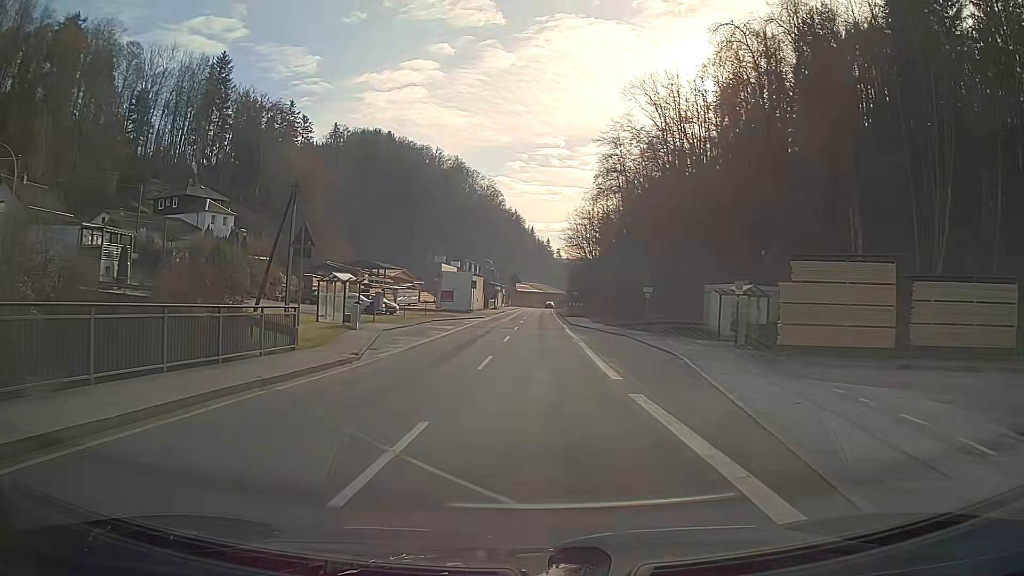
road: secondary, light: Day
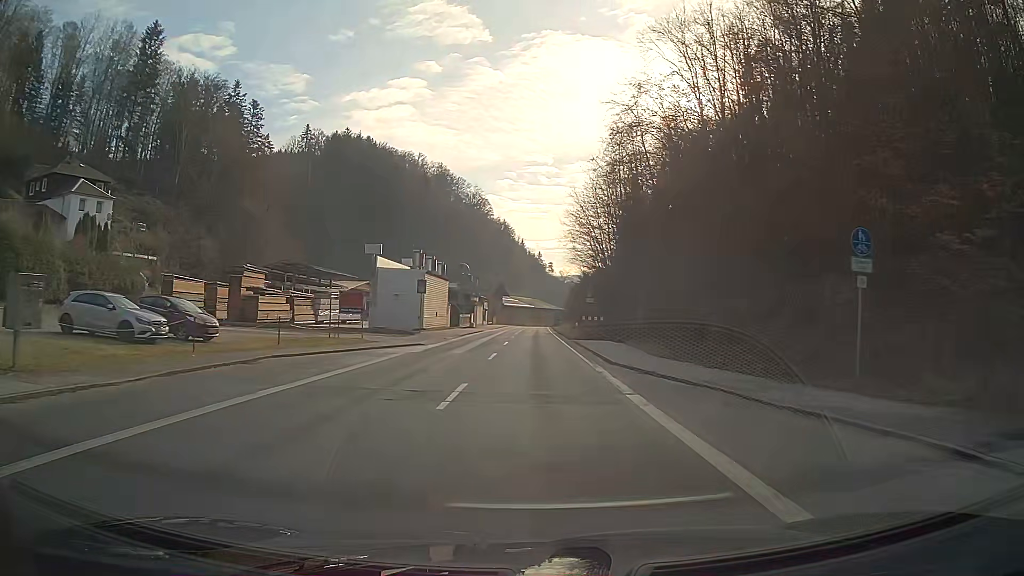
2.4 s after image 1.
(+0.3, +30.1) m; +1°
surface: asphalt
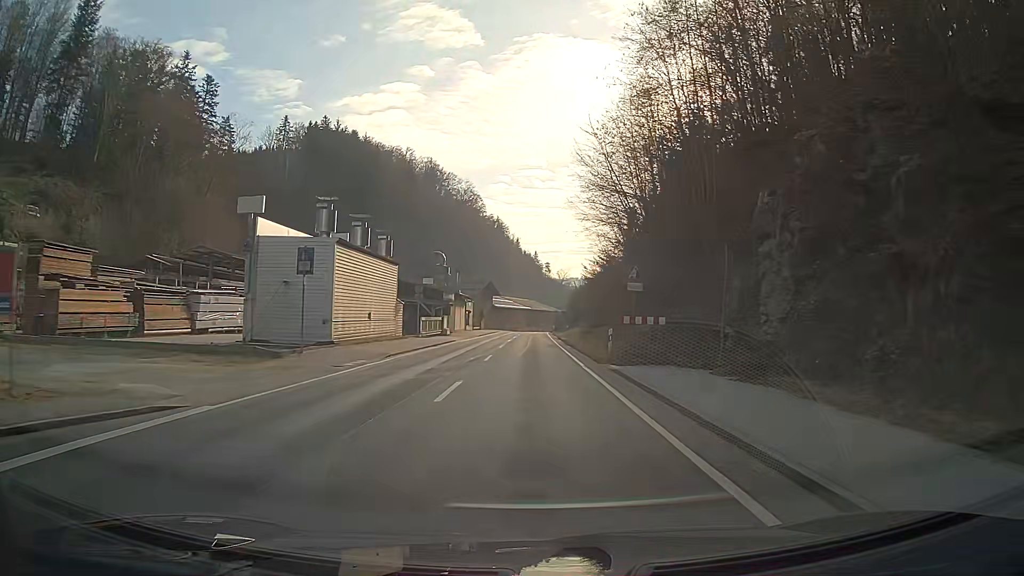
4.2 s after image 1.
(0.0, +22.4) m; 0°
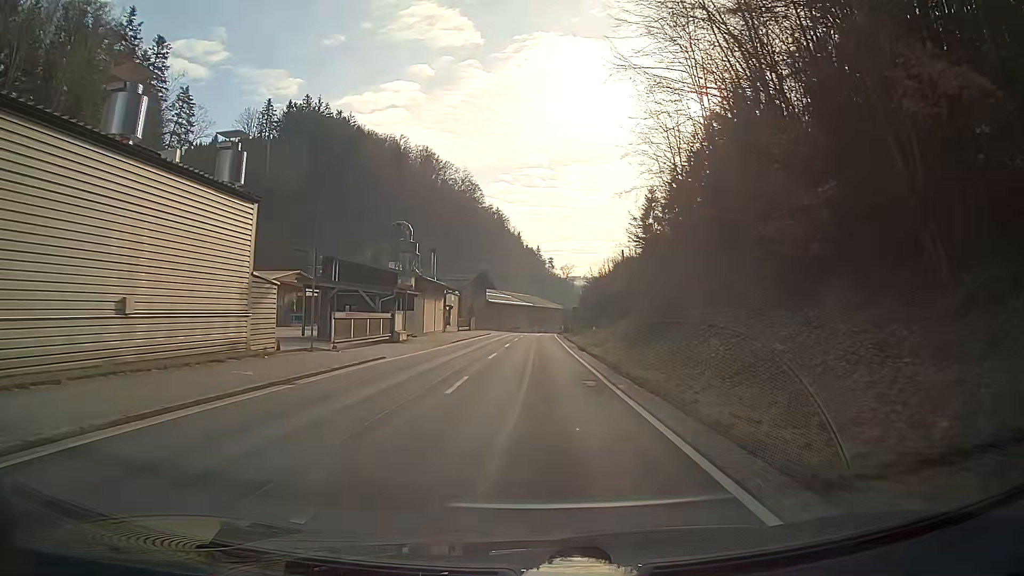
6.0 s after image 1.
(0.0, +22.4) m; 0°
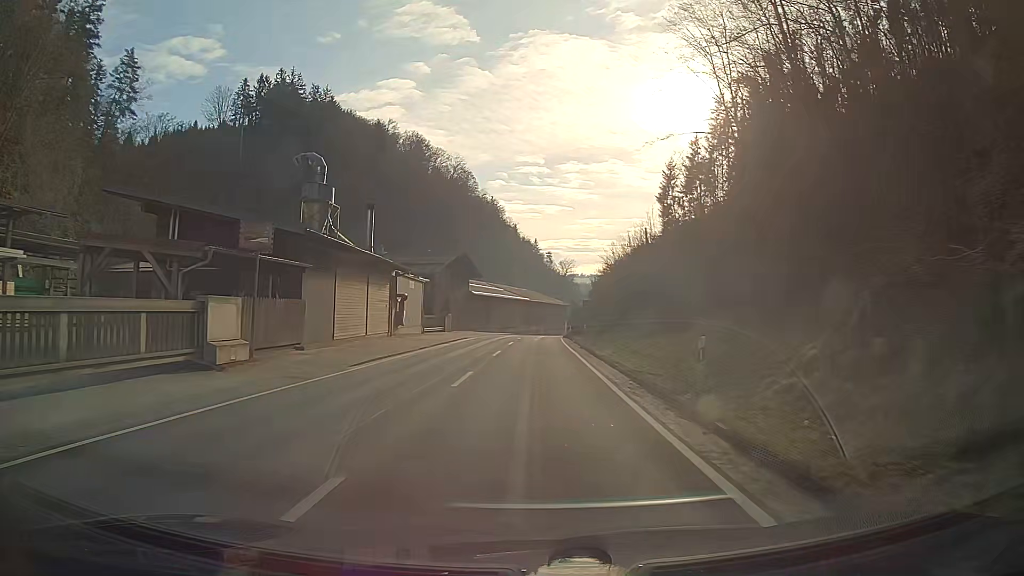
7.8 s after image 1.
(+0.1, +22.4) m; 0°
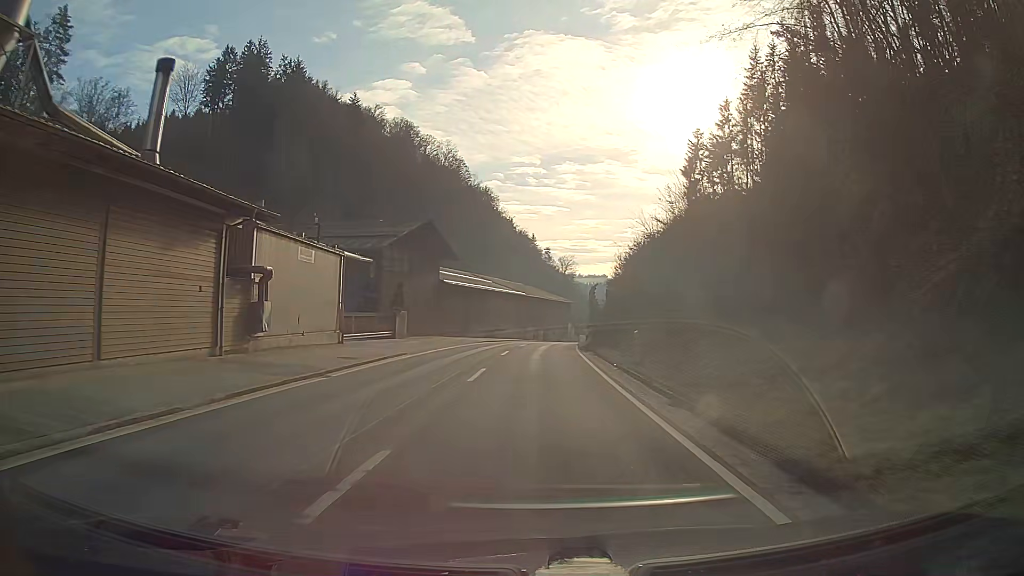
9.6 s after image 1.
(0.0, +22.5) m; 0°
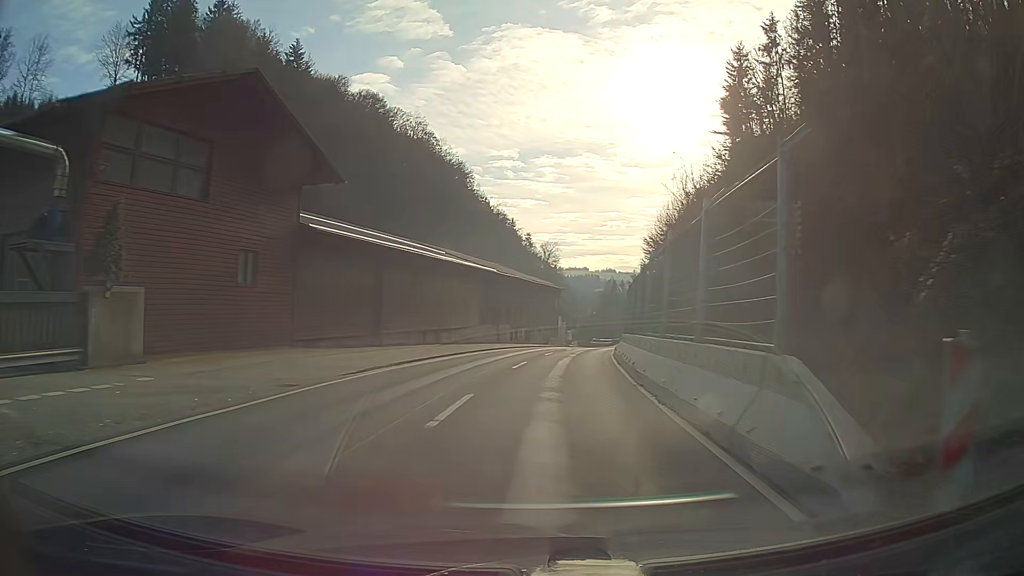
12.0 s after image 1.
(+0.4, +29.9) m; +2°
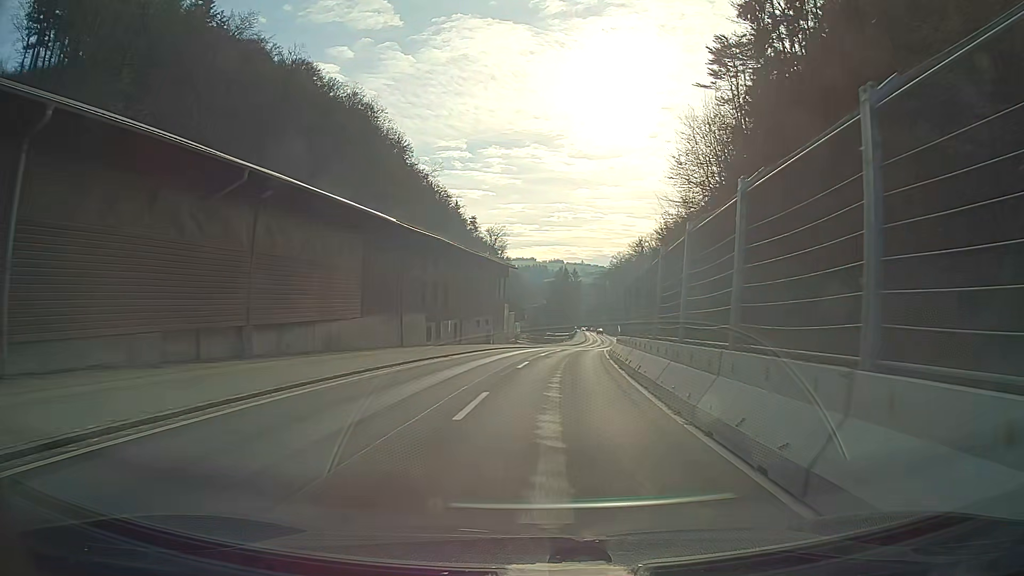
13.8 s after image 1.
(+0.8, +22.2) m; +4°
(0, +10) (+1, +20) (+1, +30) (+2, +40) (+3, +50) (+5, +60) (+6, +70) (+7, +80) (+9, +89) (+10, +99) m
